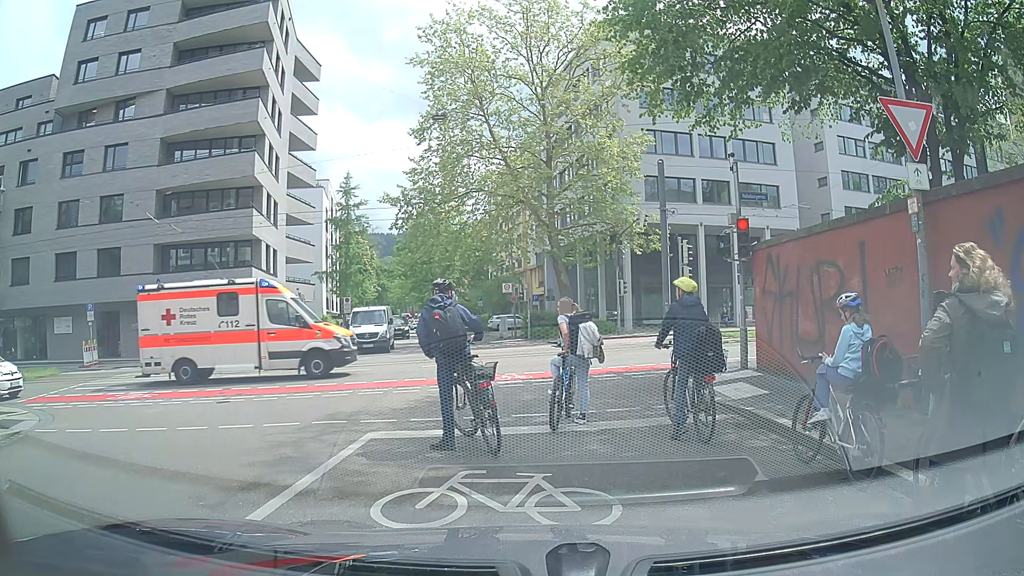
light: Day
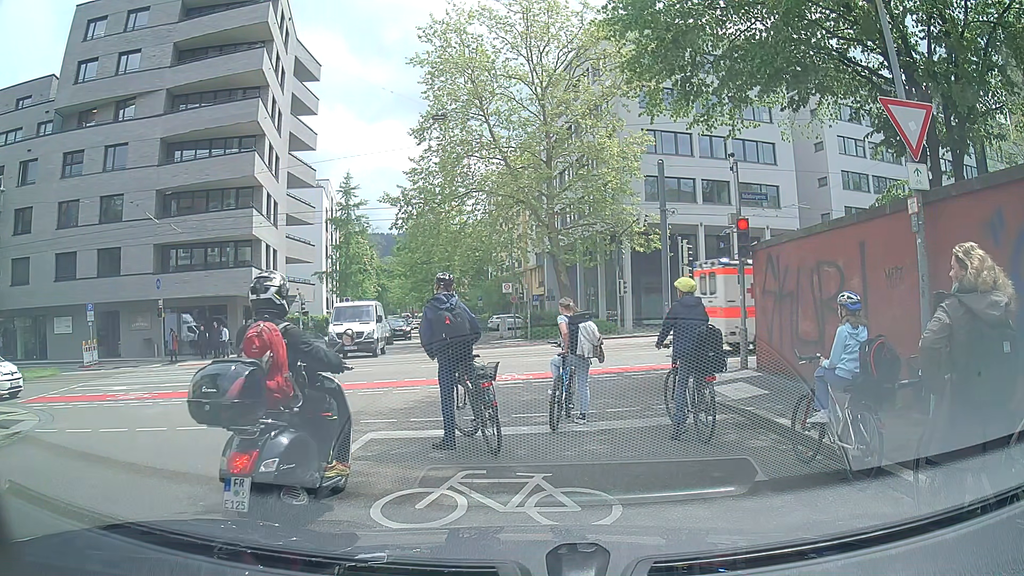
(0.0, 0.0) m; 0°
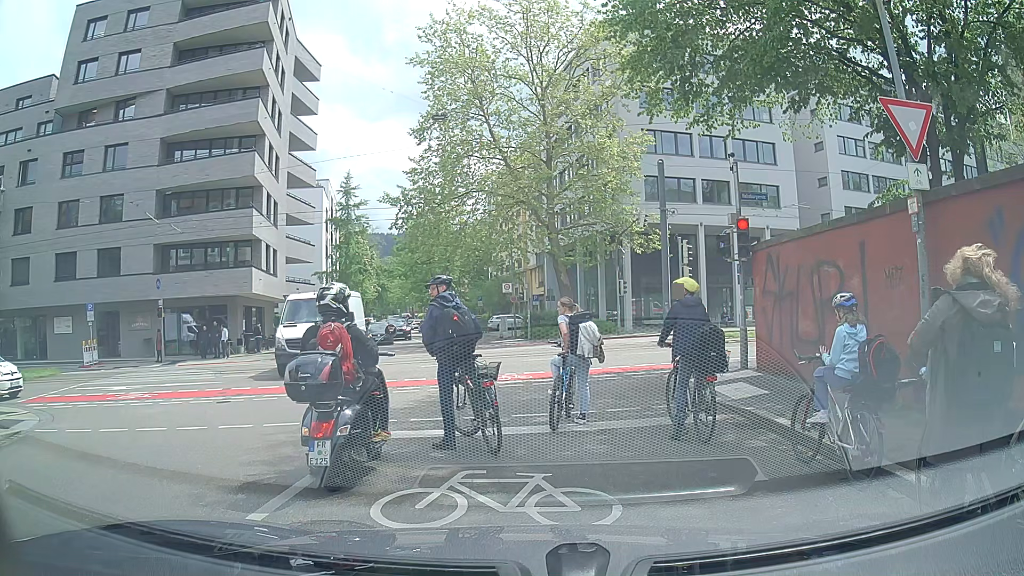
(0.0, 0.0) m; 0°
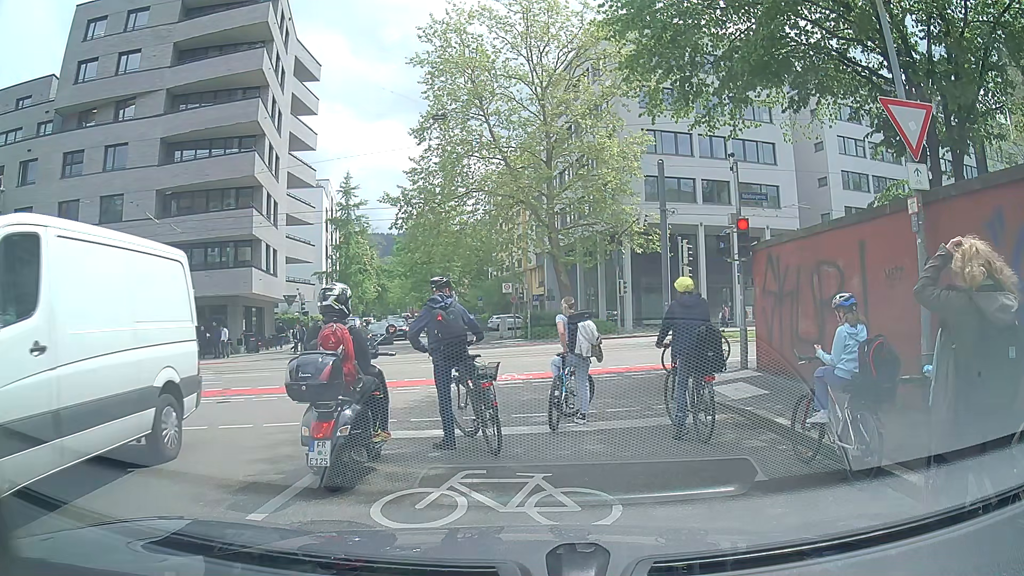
(0.0, 0.0) m; 0°
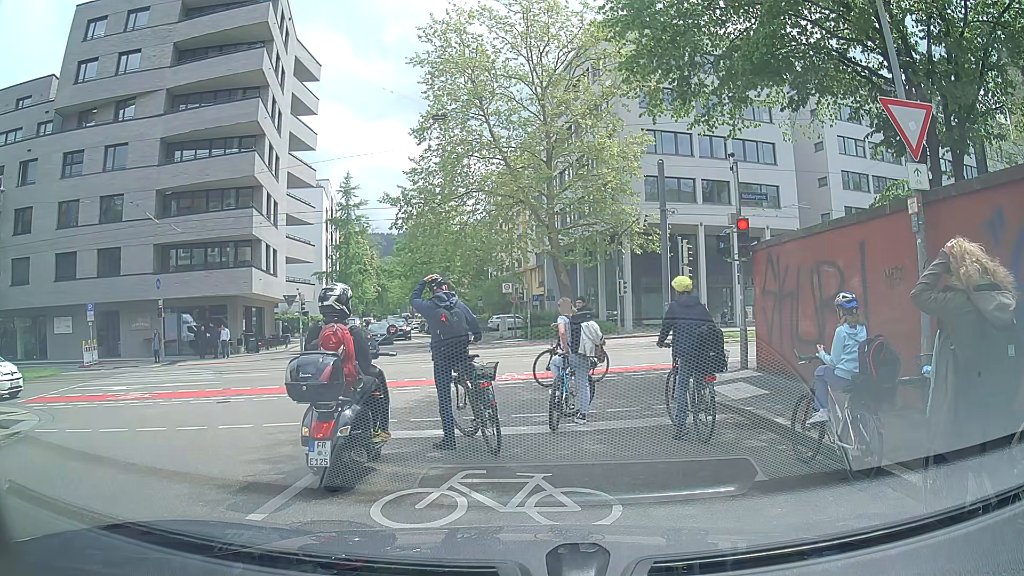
(0.0, 0.0) m; 0°
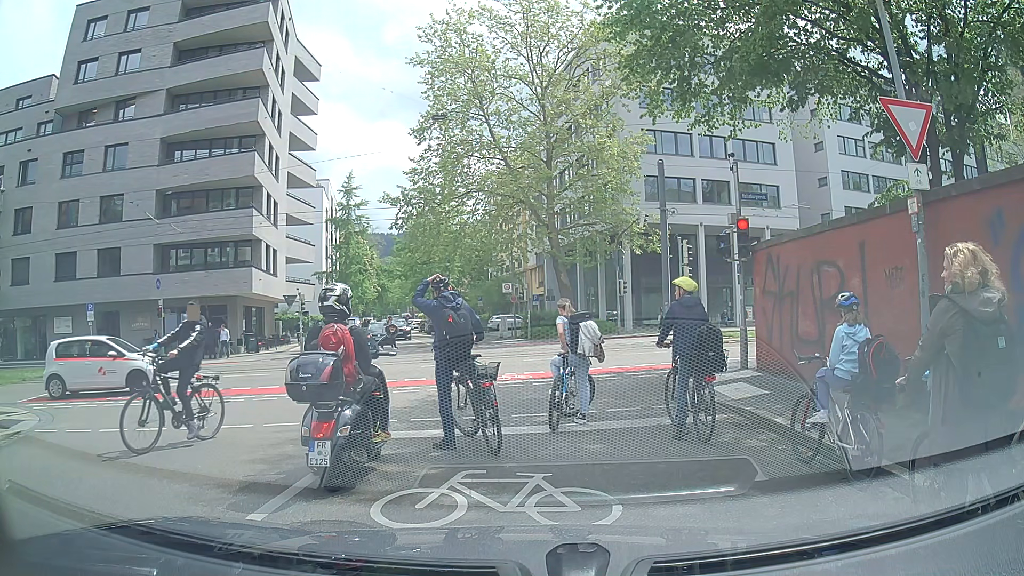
(0.0, 0.0) m; 0°
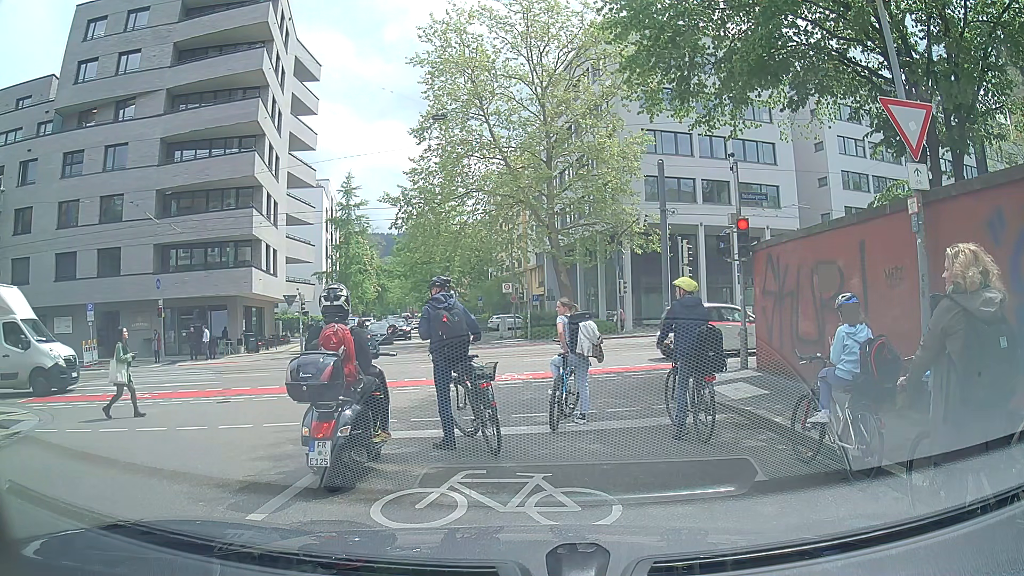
(0.0, 0.0) m; 0°
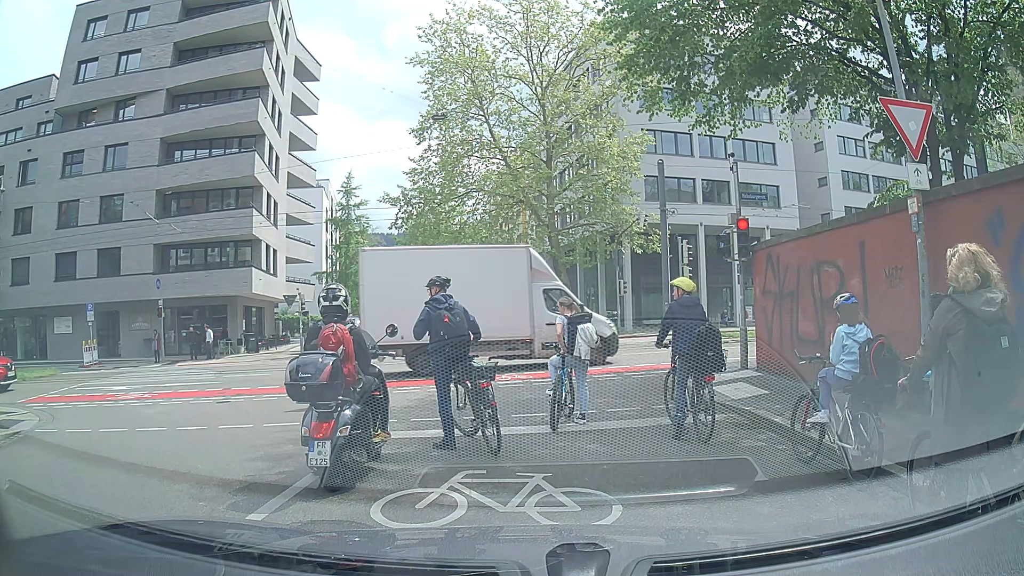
(0.0, 0.0) m; 0°
